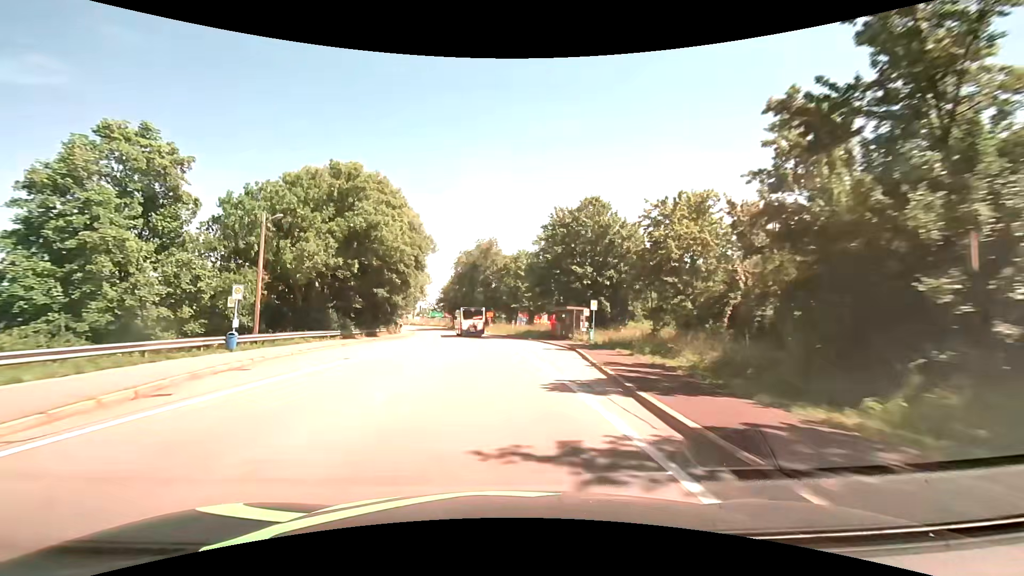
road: primary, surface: asphalt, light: Day
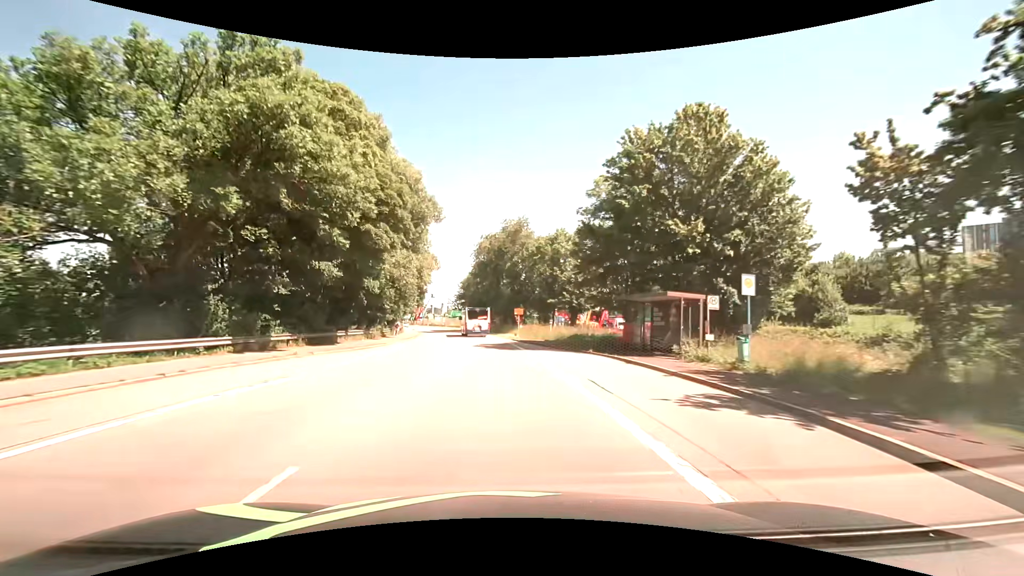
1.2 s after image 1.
(-0.6, +19.8) m; -3°
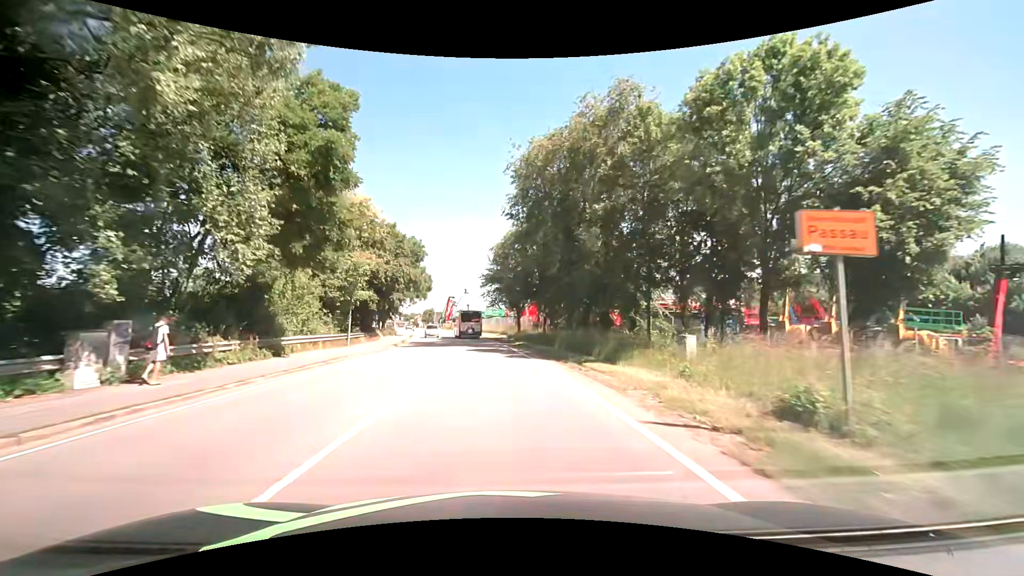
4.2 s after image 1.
(-2.2, +44.8) m; -6°
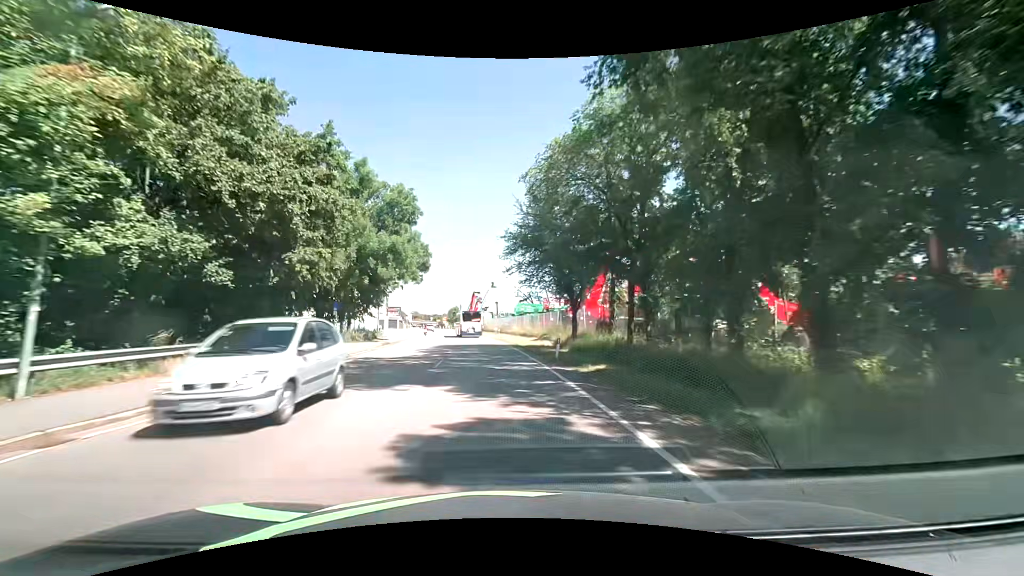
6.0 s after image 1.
(-0.6, +24.5) m; -3°
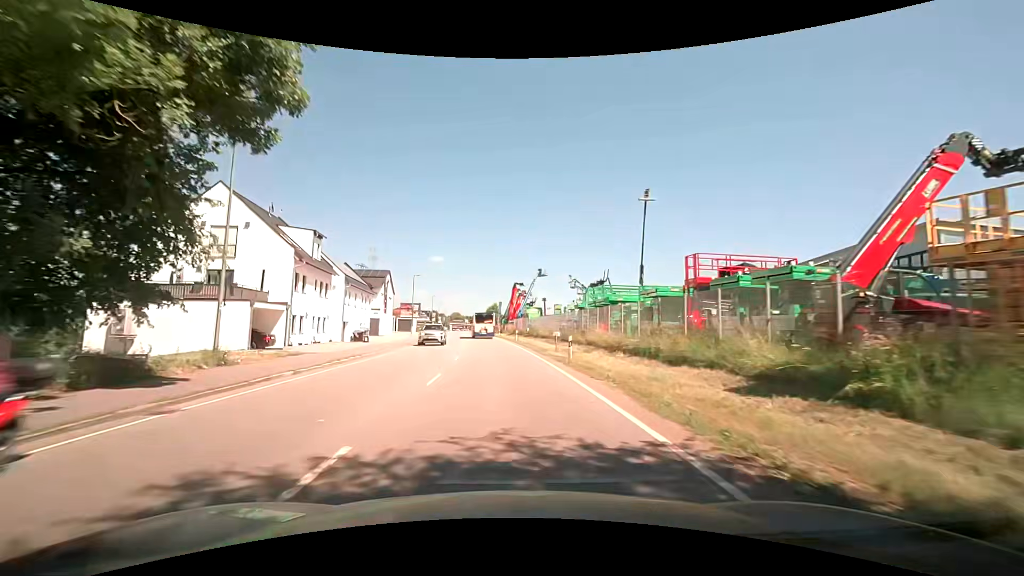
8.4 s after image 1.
(-1.6, +32.1) m; -6°
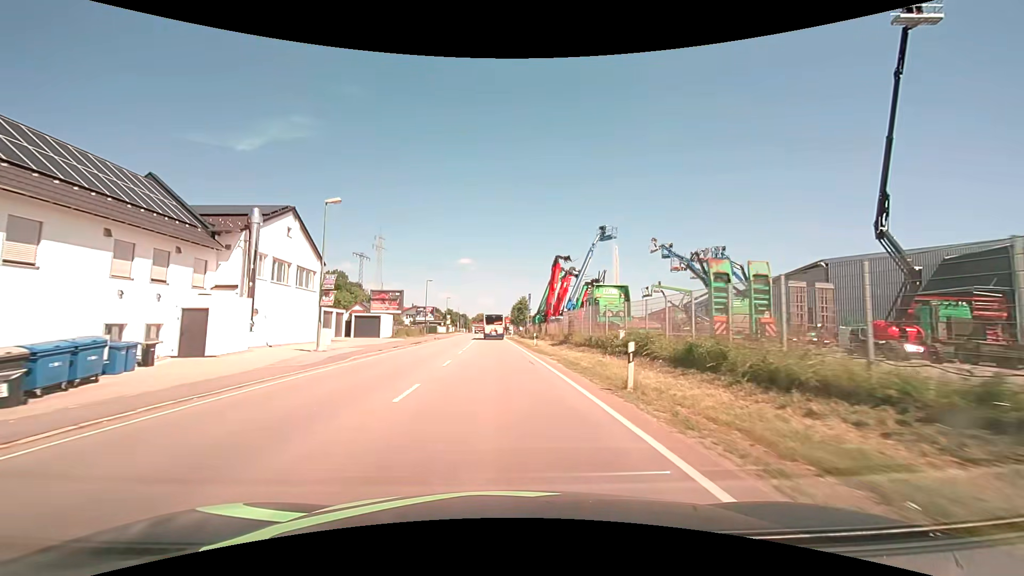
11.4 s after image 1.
(-0.8, +38.8) m; -3°
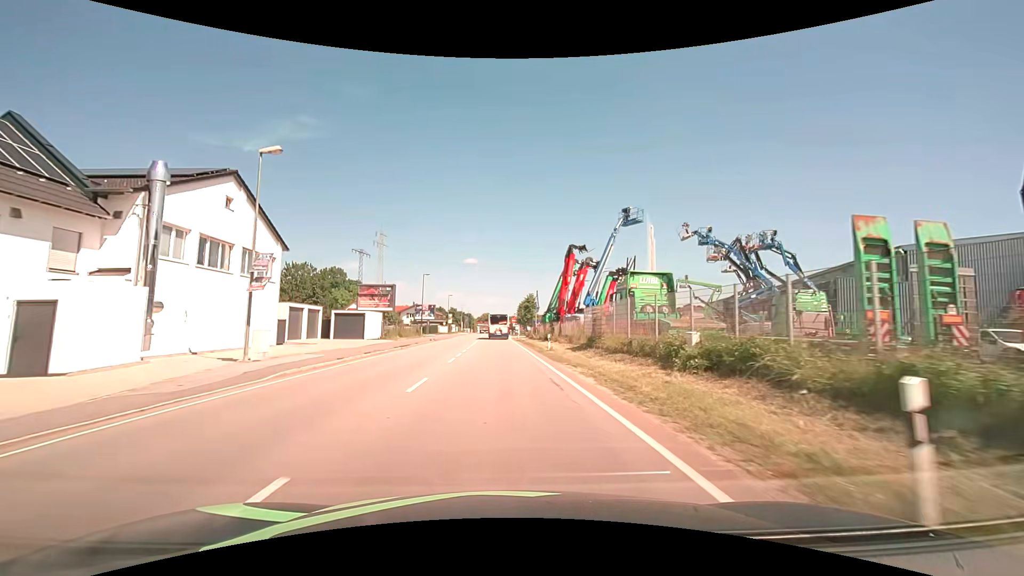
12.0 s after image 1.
(0.0, +7.7) m; -1°
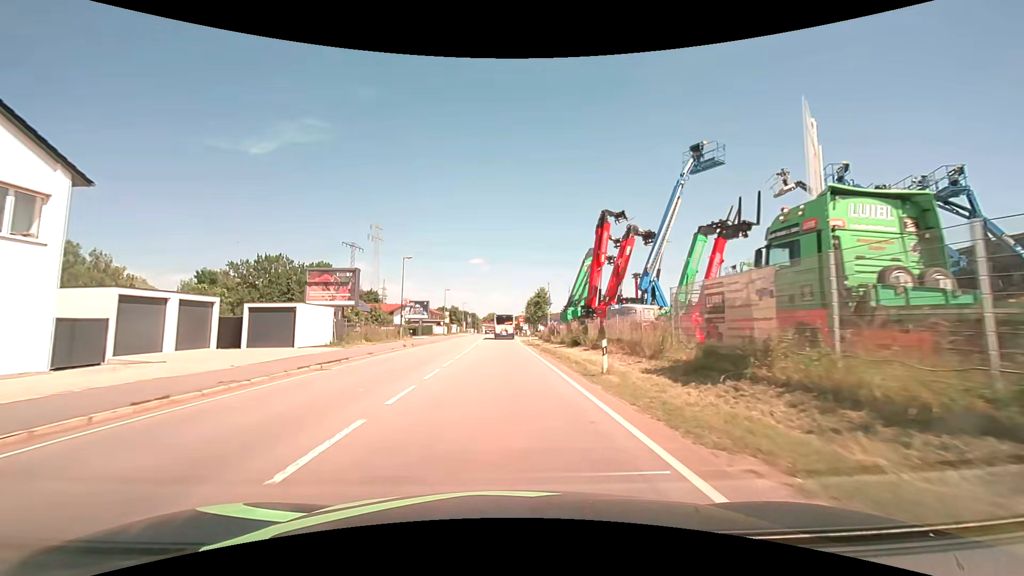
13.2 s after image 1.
(0.0, +15.3) m; 0°
(0, +10) (0, +20) (0, +30) (0, +40) (-1, +50) (-1, +60) (-1, +70) (-1, +80) (-1, +90) (-1, +100) m
